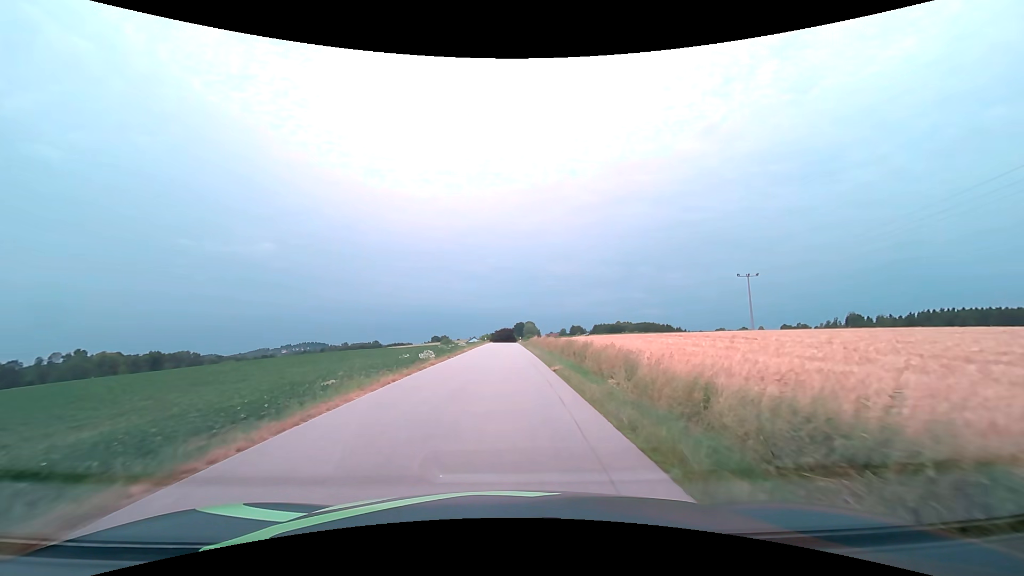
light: Day
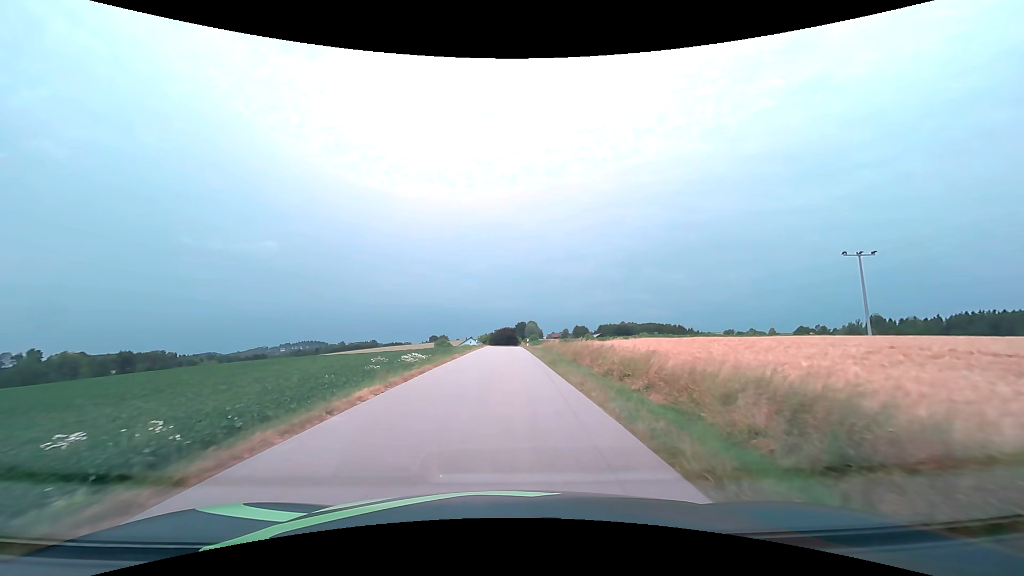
(-0.1, +27.2) m; 0°
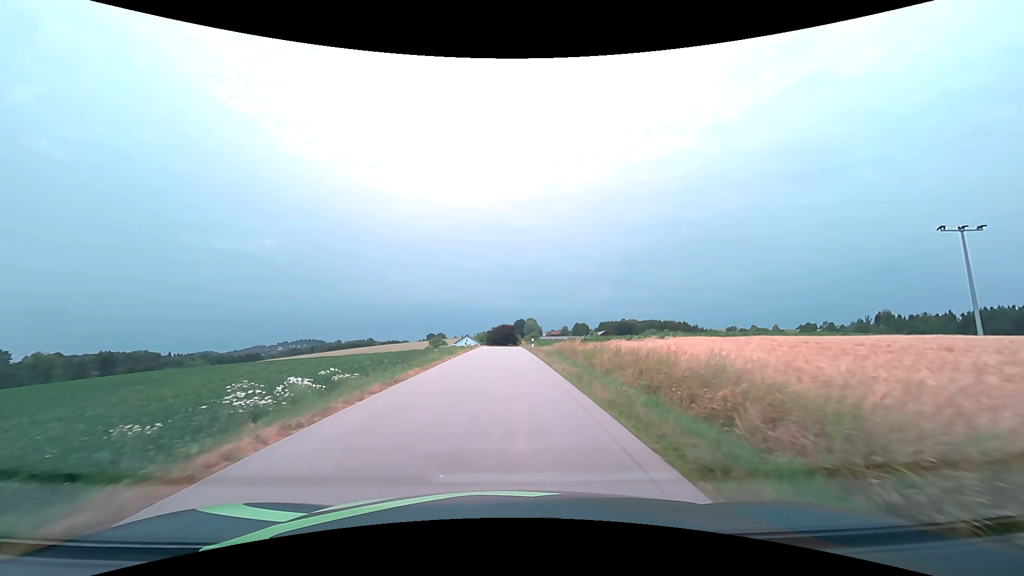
(0.0, +13.9) m; 0°
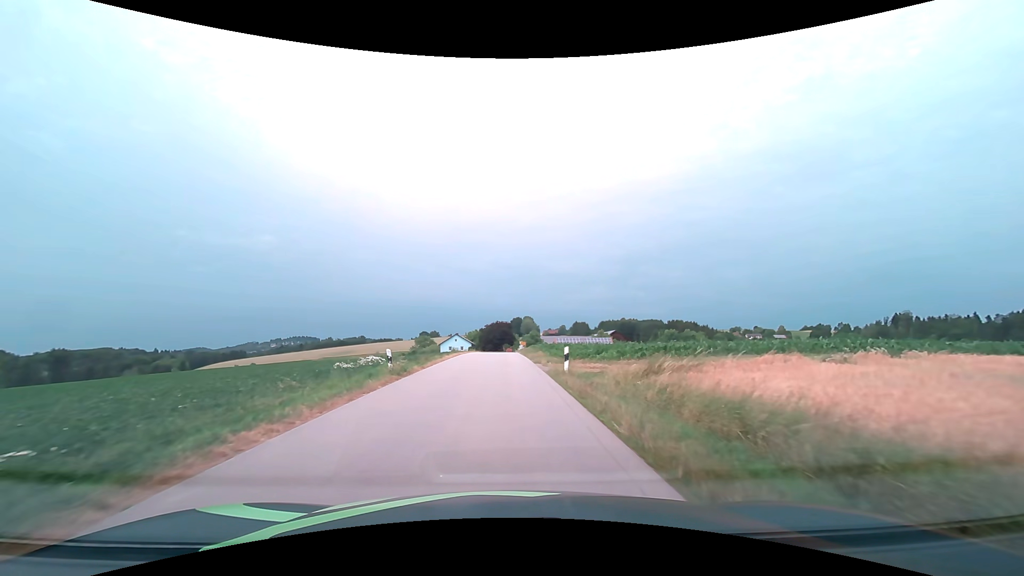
(+0.1, +26.9) m; 0°
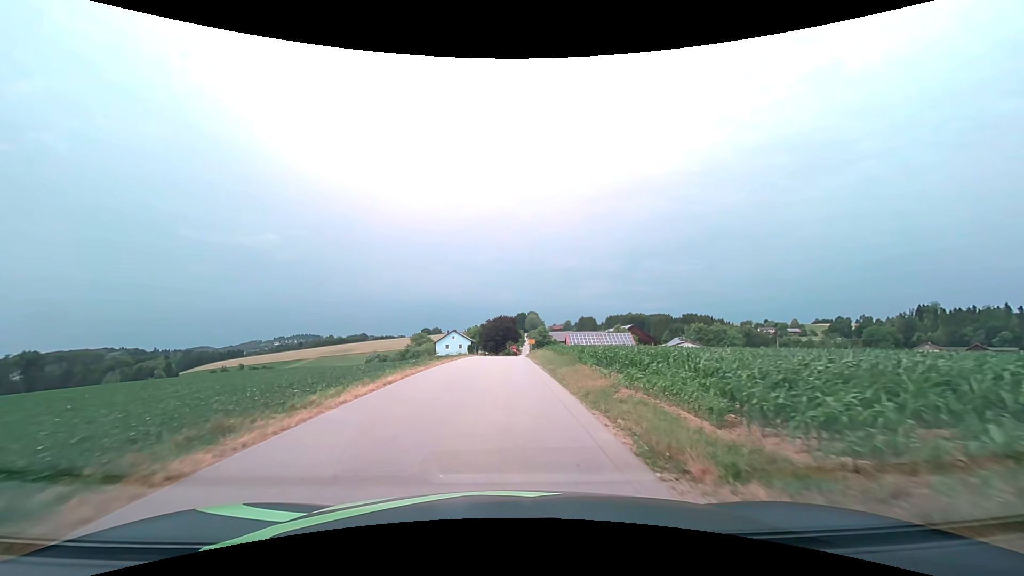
(-0.1, +19.7) m; -1°
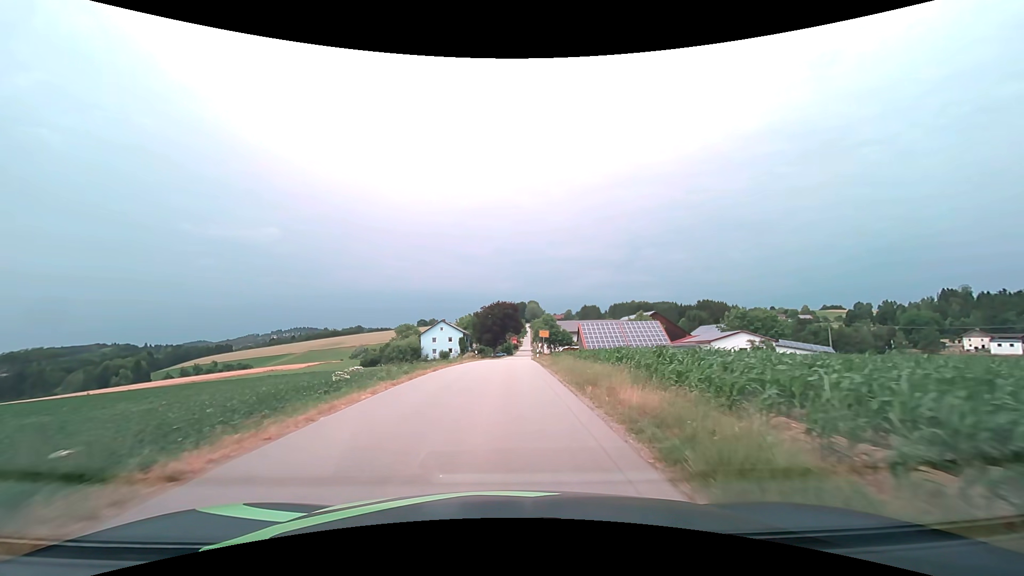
(0.0, +25.7) m; 0°
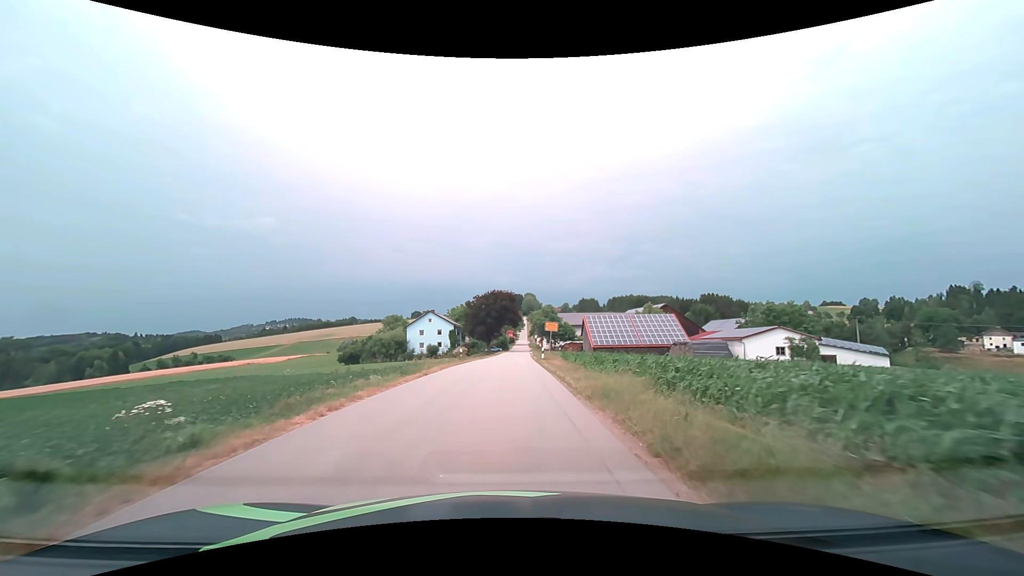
(0.0, +12.4) m; +1°
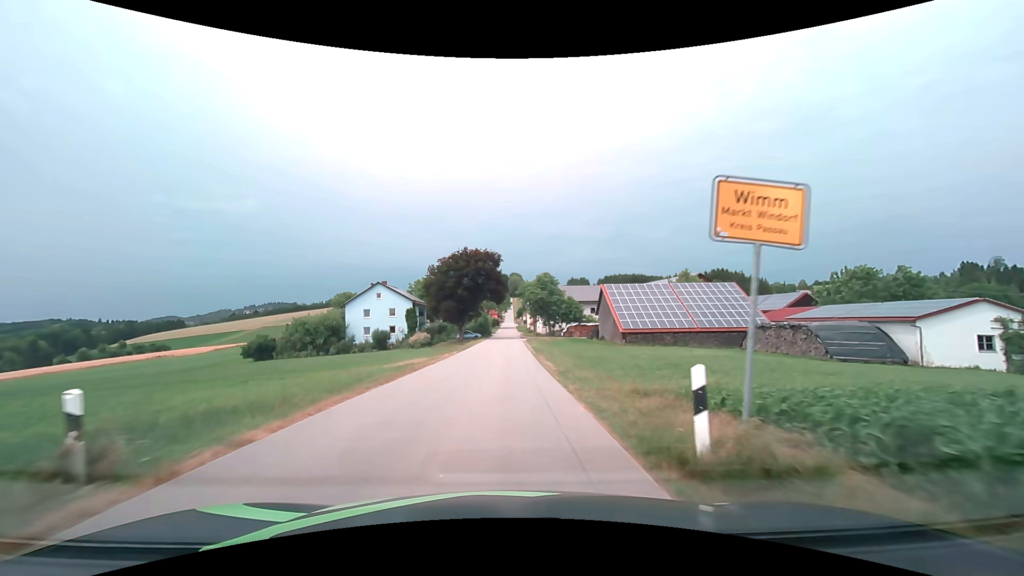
(+0.4, +32.6) m; +2°
(0, +10) (0, +20) (0, +30) (0, +40) (0, +50) (+1, +60) (+1, +70) (+1, +80) (+1, +90) (+1, +100) m
